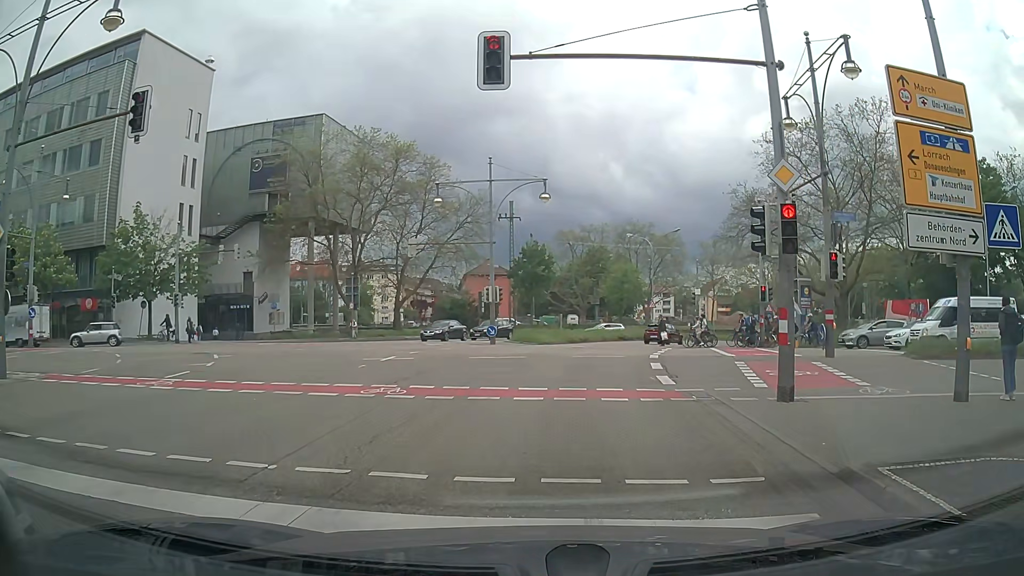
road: primary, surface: asphalt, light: Day
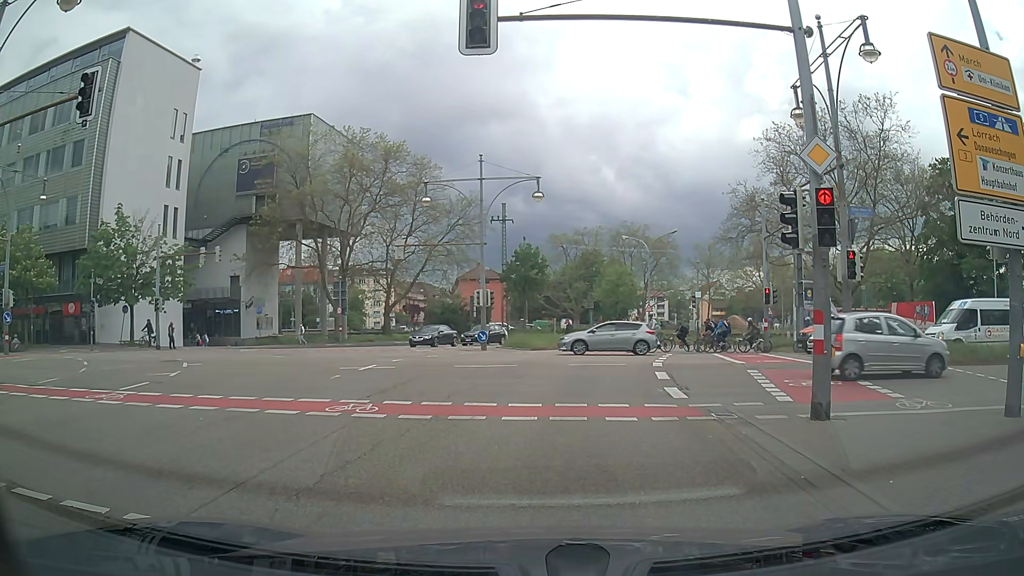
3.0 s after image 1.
(-0.1, +1.6) m; -2°
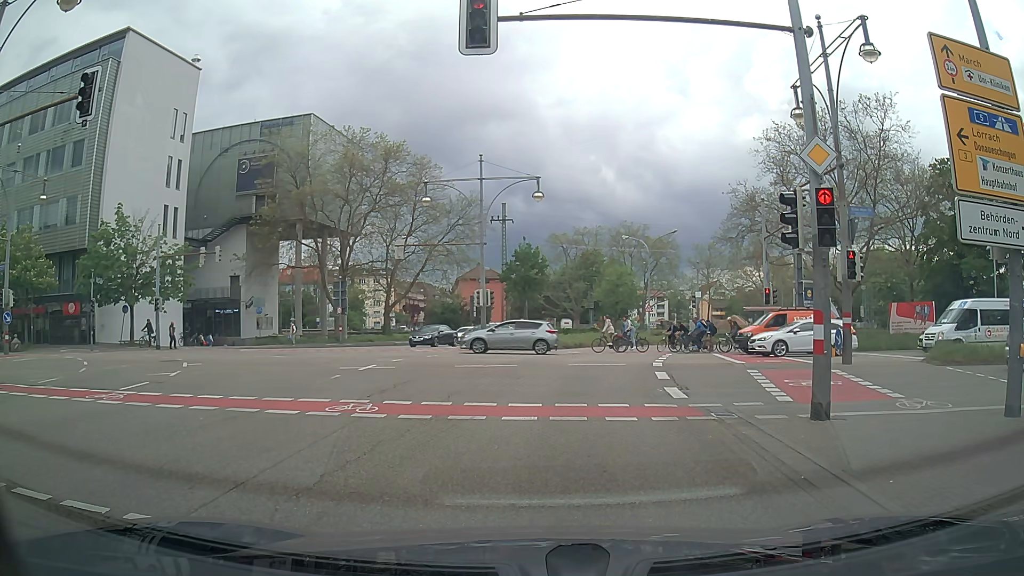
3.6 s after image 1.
(0.0, 0.0) m; 0°
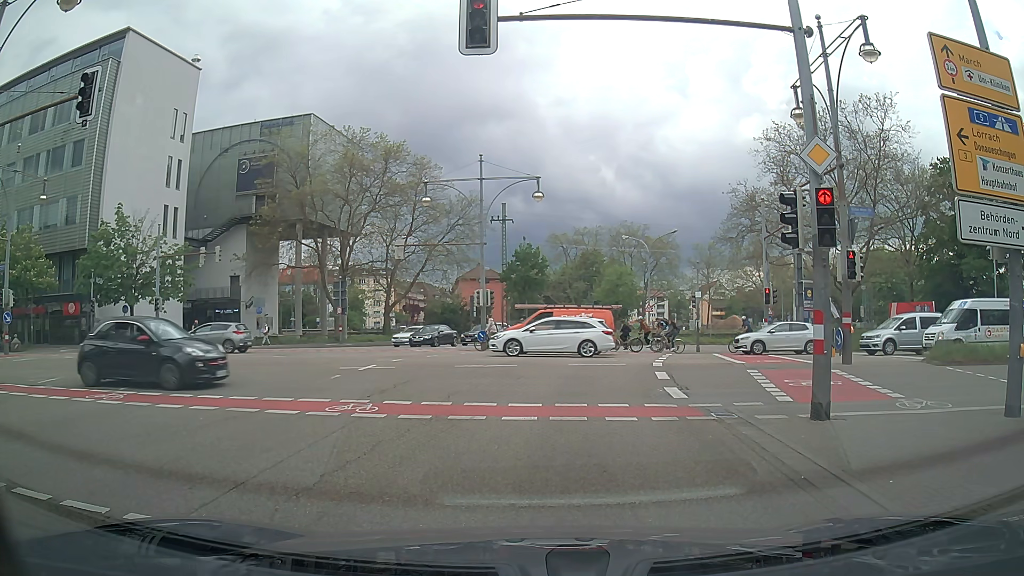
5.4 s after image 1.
(0.0, 0.0) m; 0°
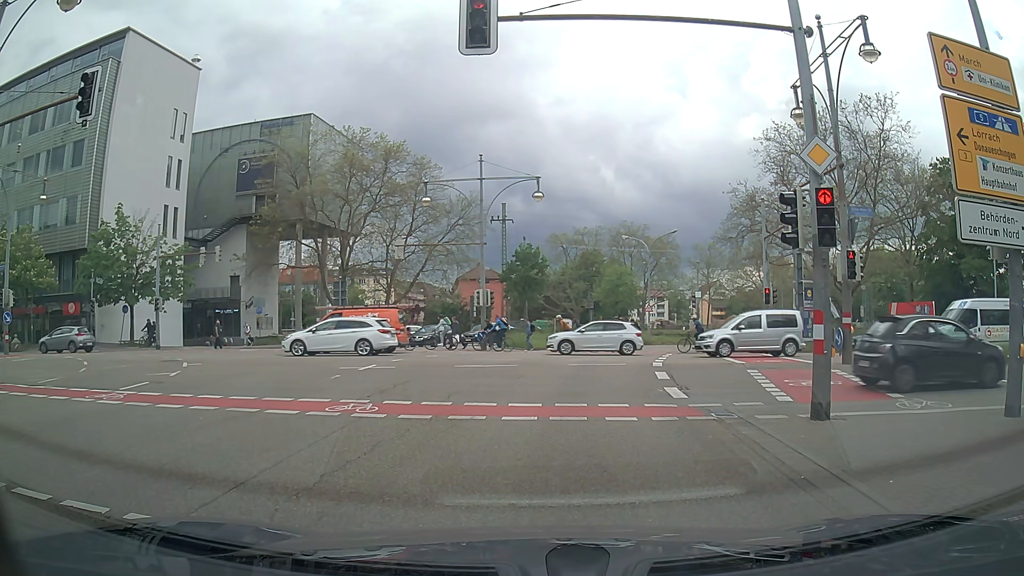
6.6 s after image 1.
(0.0, 0.0) m; 0°
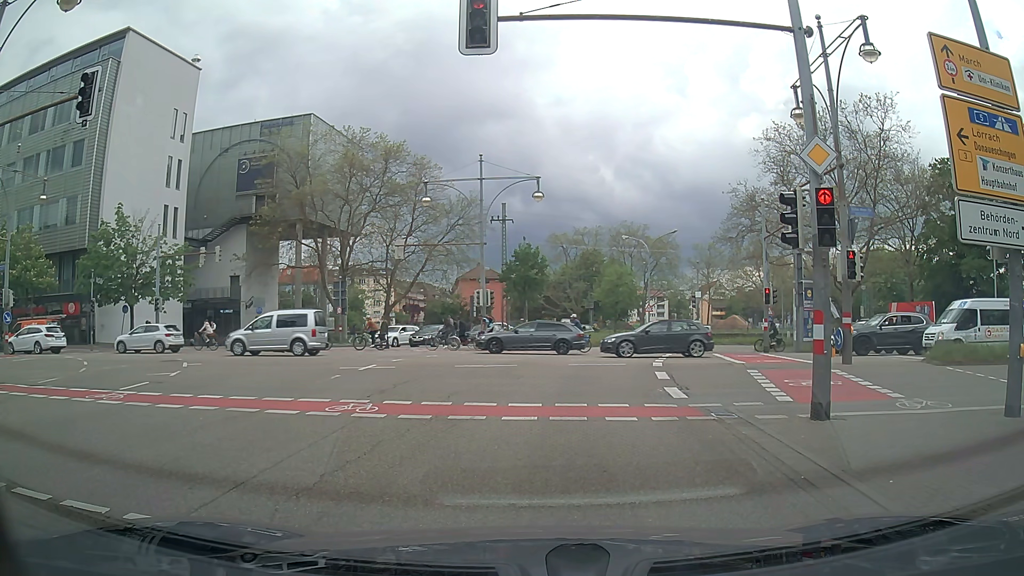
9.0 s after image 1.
(0.0, 0.0) m; 0°
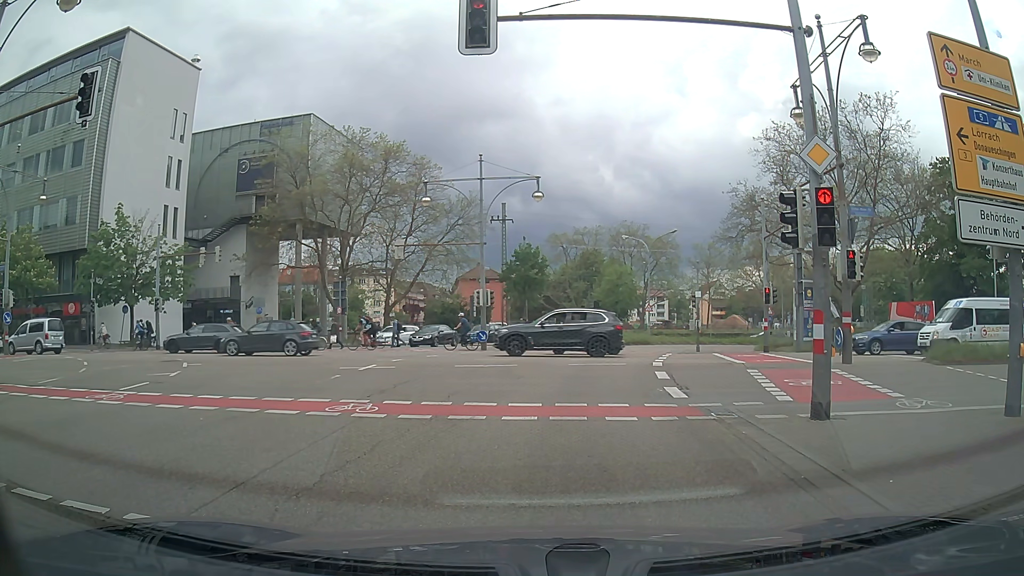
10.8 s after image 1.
(0.0, 0.0) m; 0°
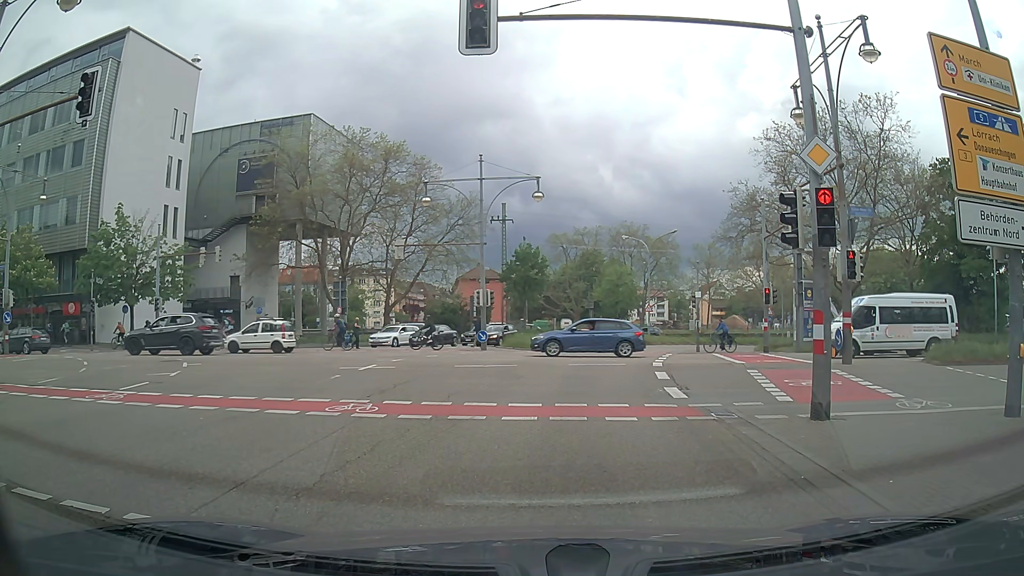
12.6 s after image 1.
(0.0, 0.0) m; 0°
(+1, +10) (+2, +20) (+4, +30) (+7, +39) (+11, +48) (+17, +56) (+25, +62) (+35, +64) (+45, +64) (+55, +63) m
